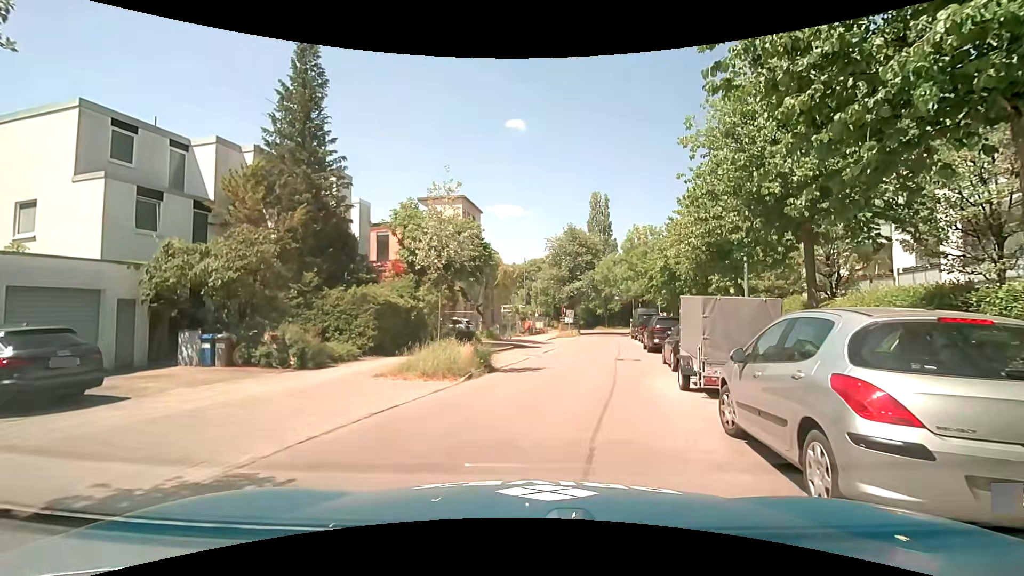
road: residential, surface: asphalt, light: Day
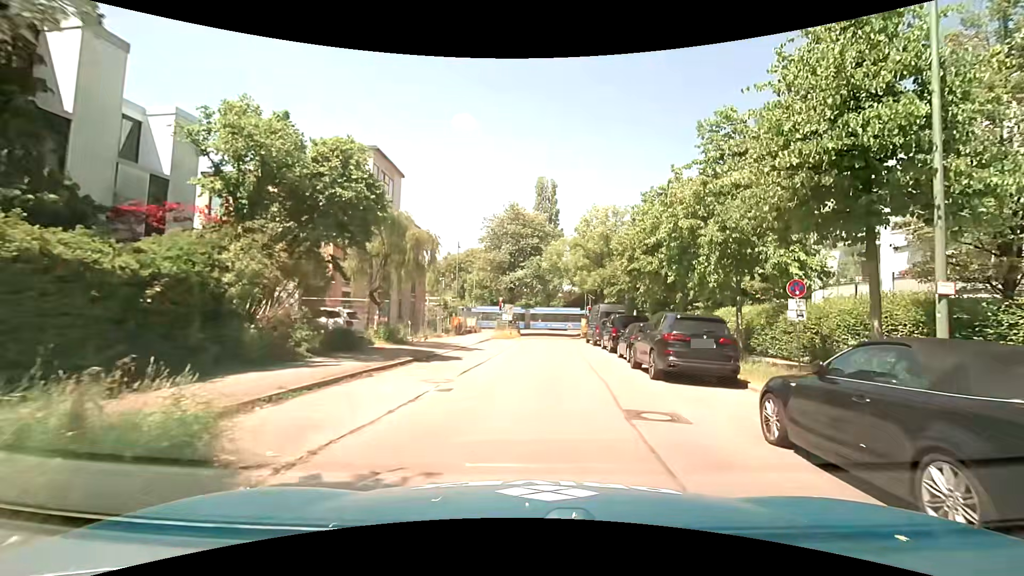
(+0.1, +11.4) m; +5°
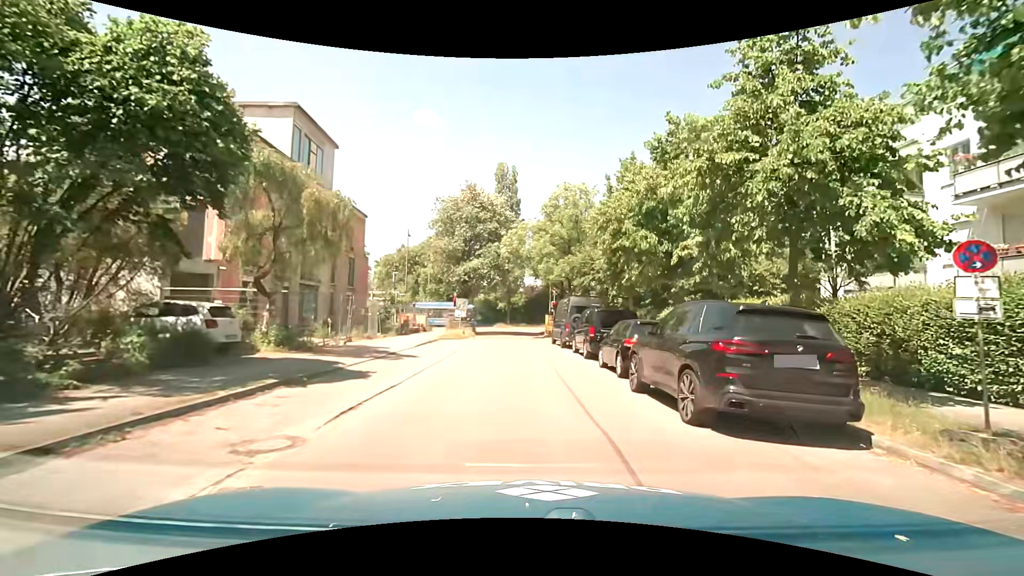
(+0.2, +6.0) m; +5°
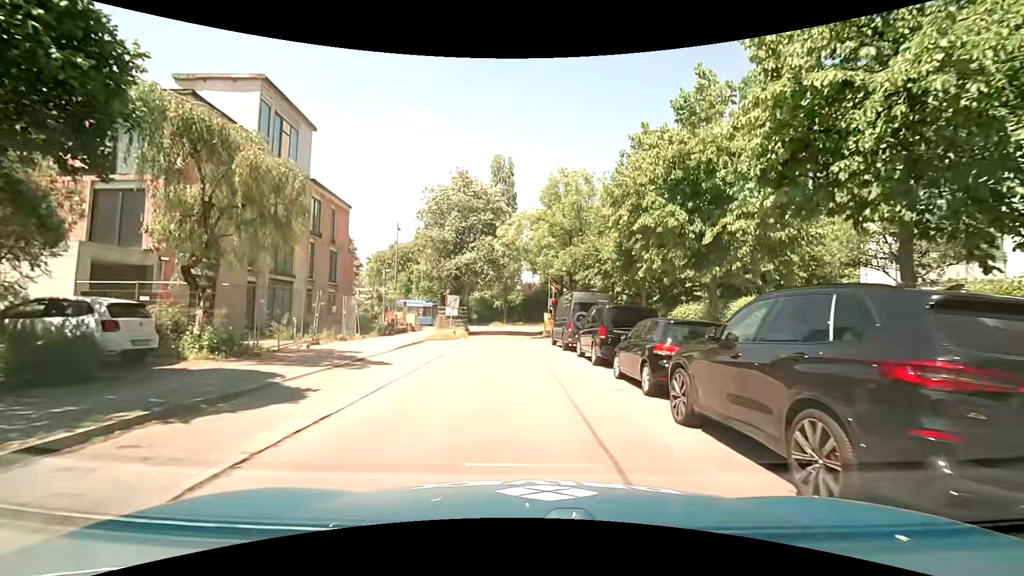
(0.0, +3.2) m; -1°
